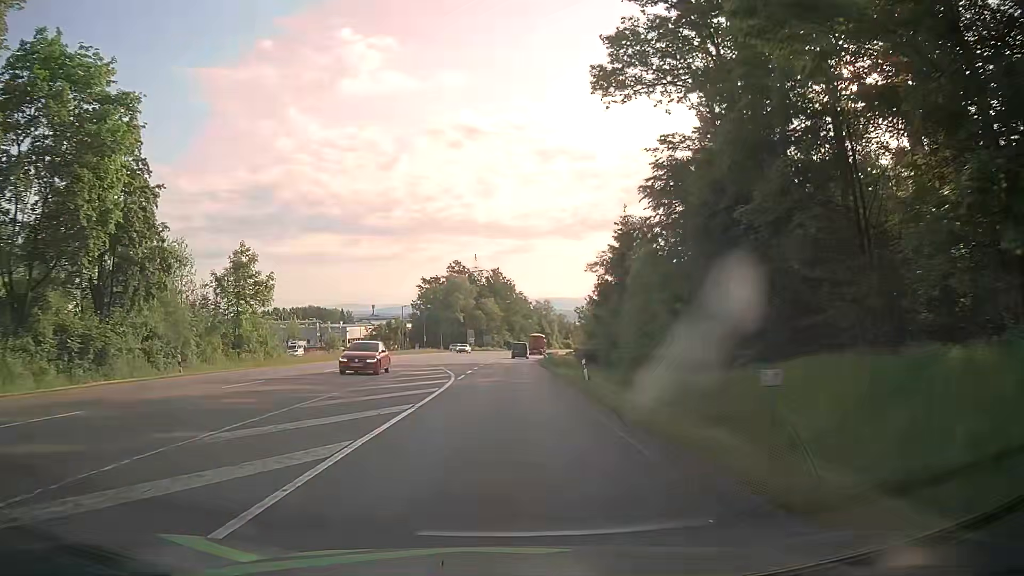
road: secondary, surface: asphalt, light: Day
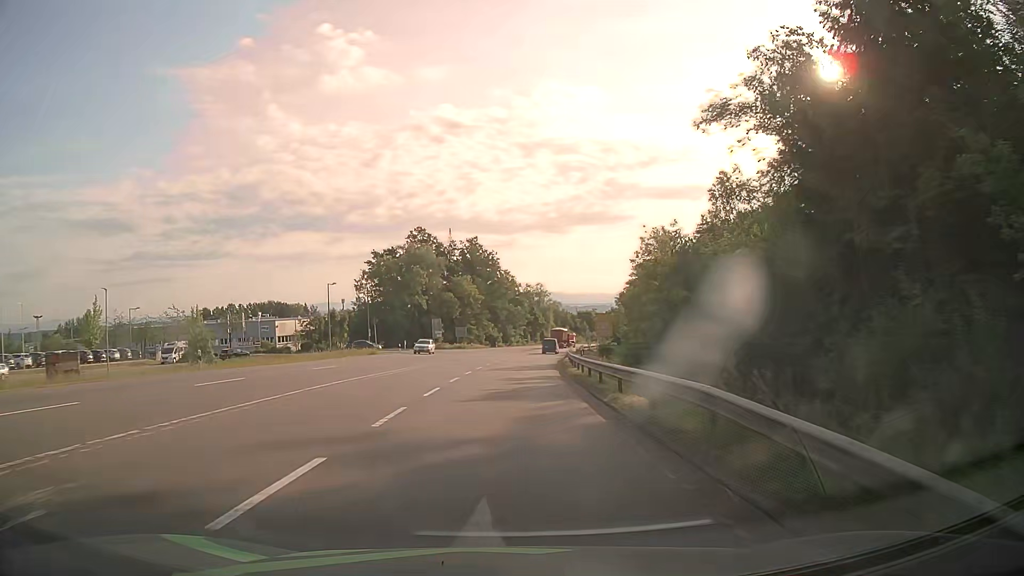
(+0.2, +46.0) m; 0°
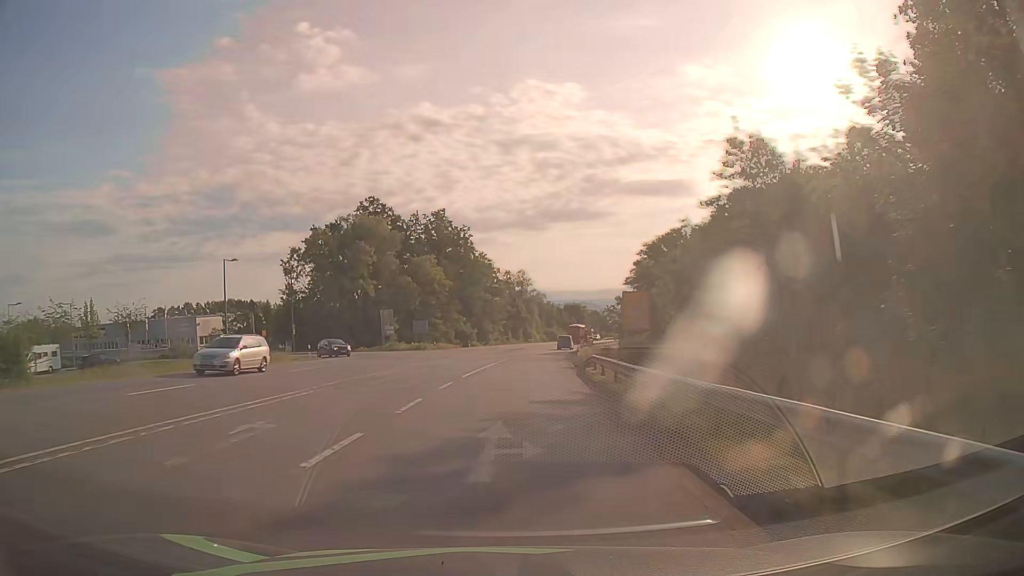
(+1.1, +27.4) m; +3°
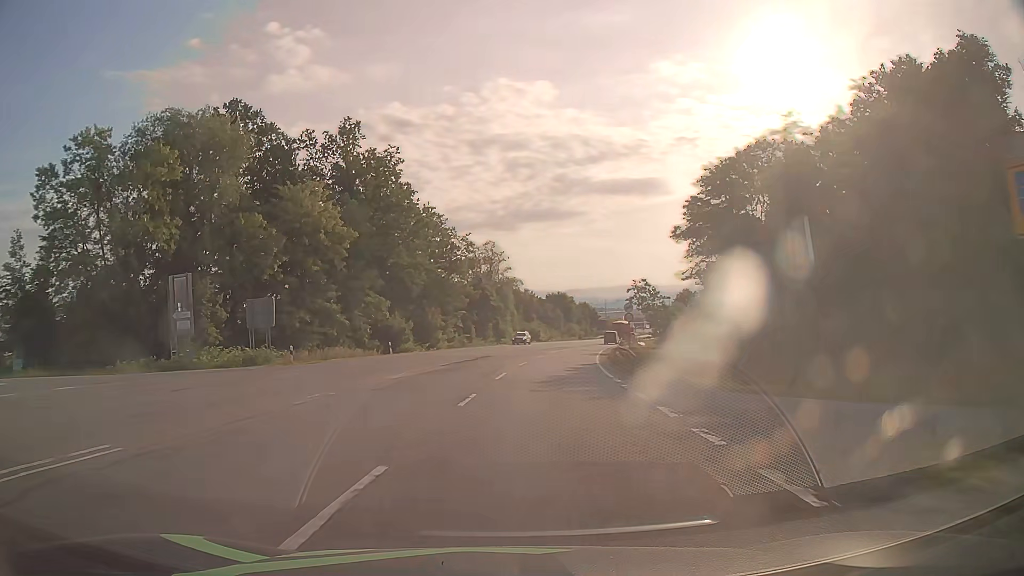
(+1.0, +45.6) m; +2°
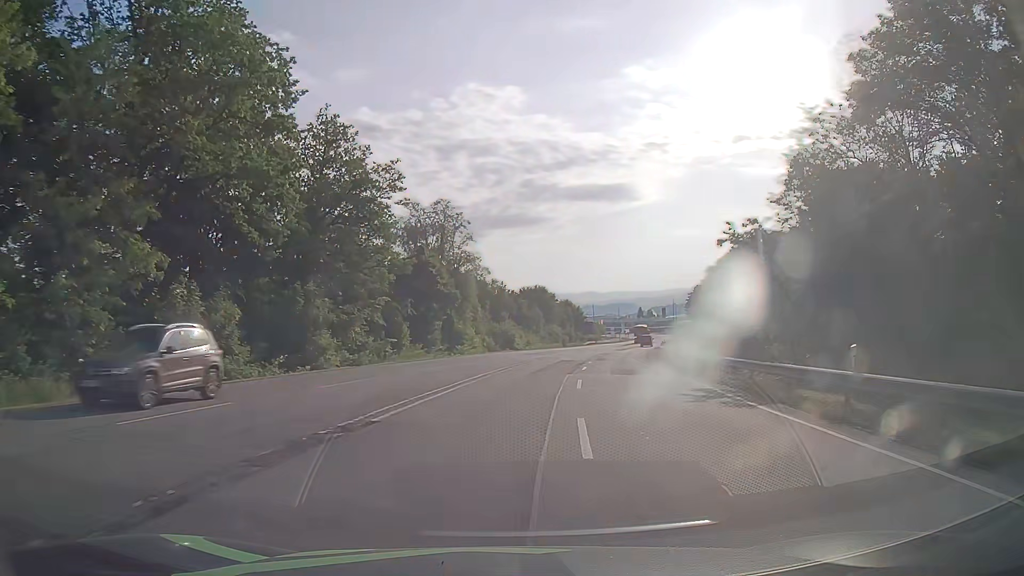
(+0.7, +36.4) m; +3°
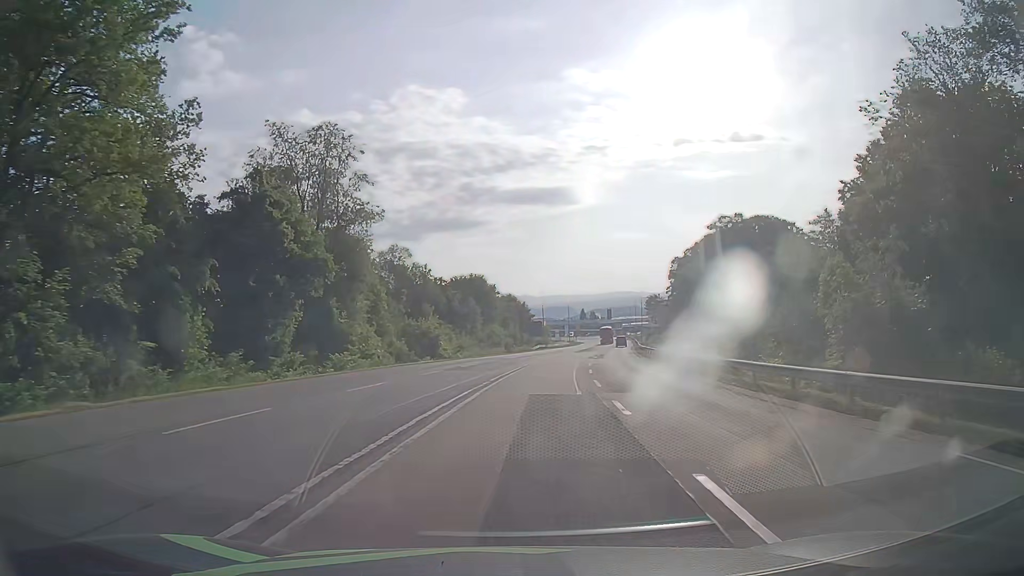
(+1.2, +27.3) m; +5°
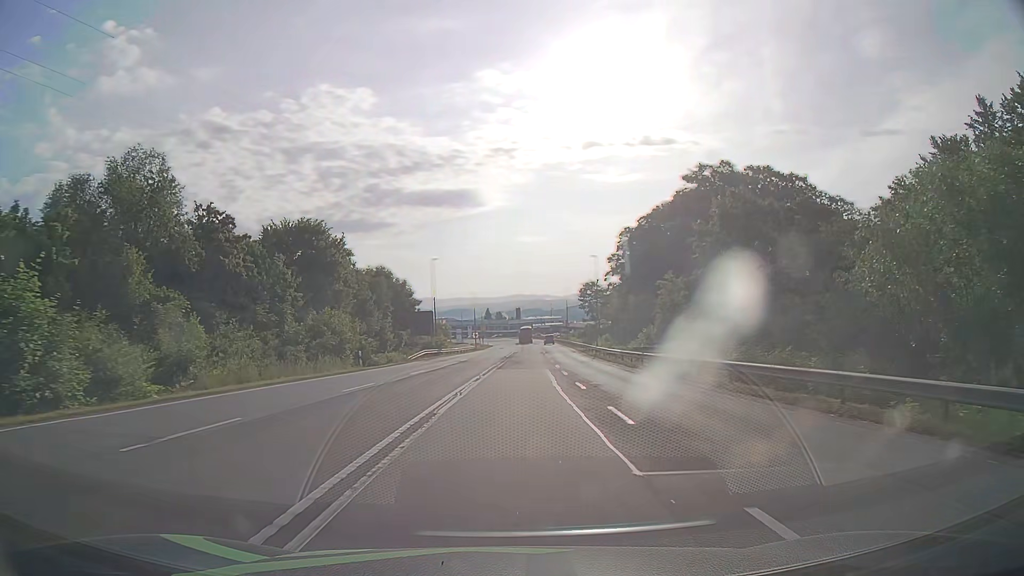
(+3.5, +45.5) m; +8°
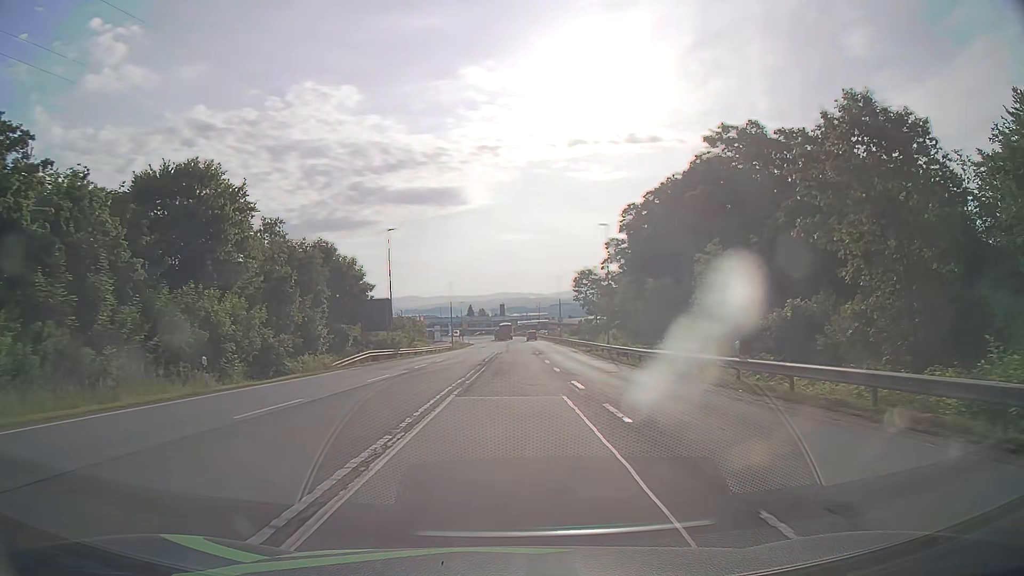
(+0.3, +18.2) m; +1°
(0, +10) (0, +20) (0, +30) (+1, +40) (+1, +50) (+1, +60) (+1, +70) (+1, +80) (+1, +90) (+1, +100) m
